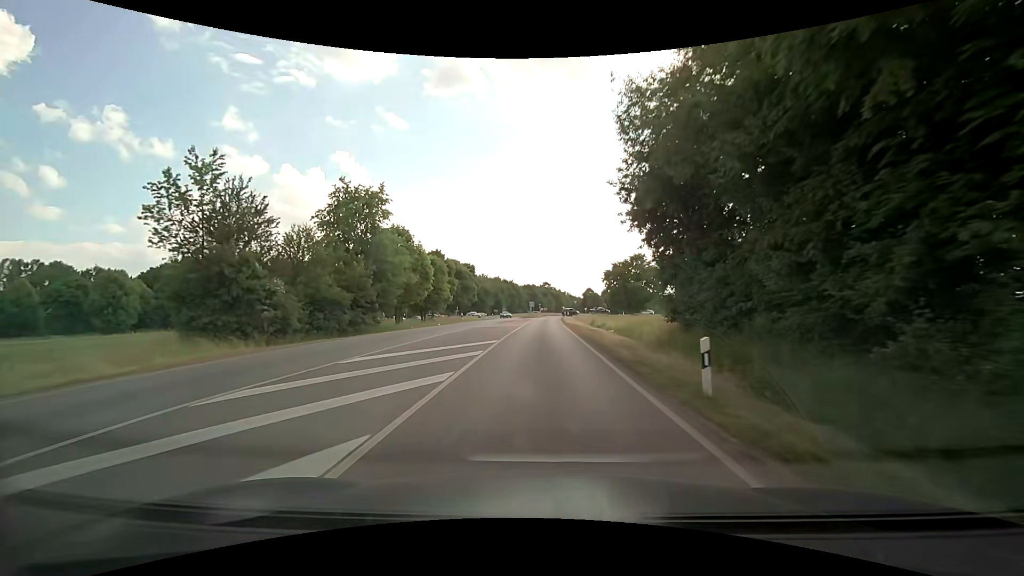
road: secondary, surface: asphalt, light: Day
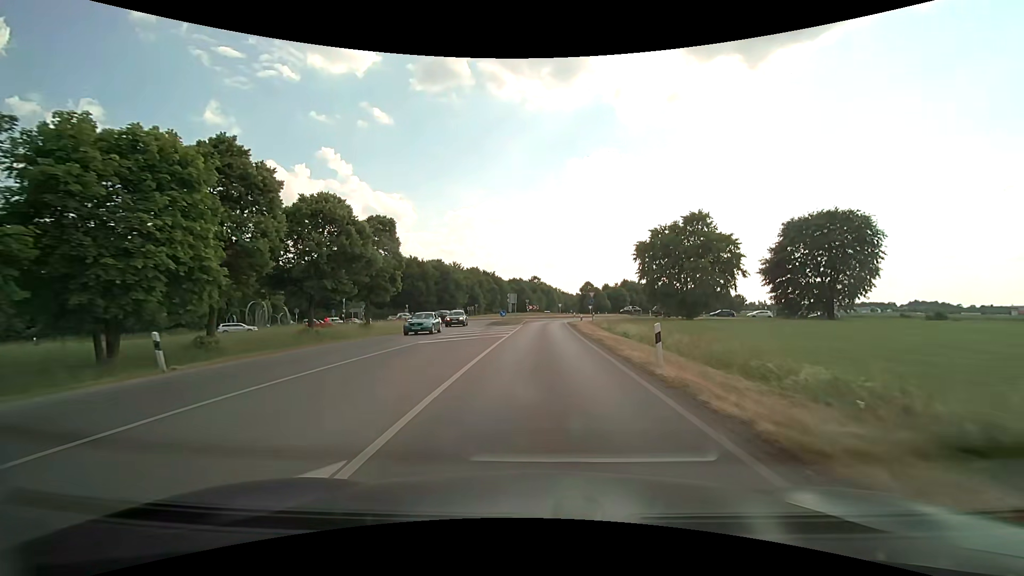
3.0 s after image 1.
(+0.4, +45.4) m; +2°
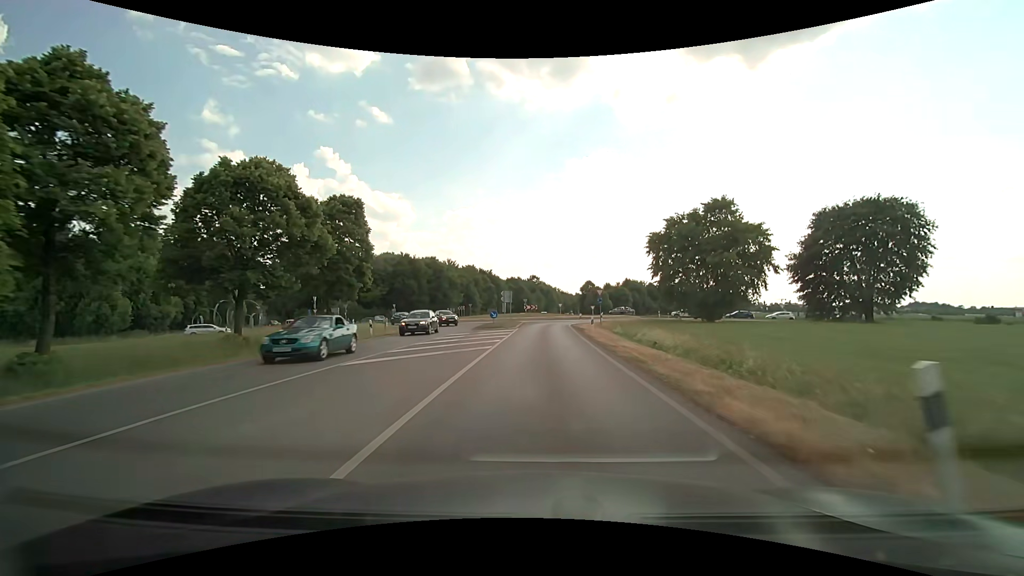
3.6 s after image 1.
(0.0, +8.0) m; 0°
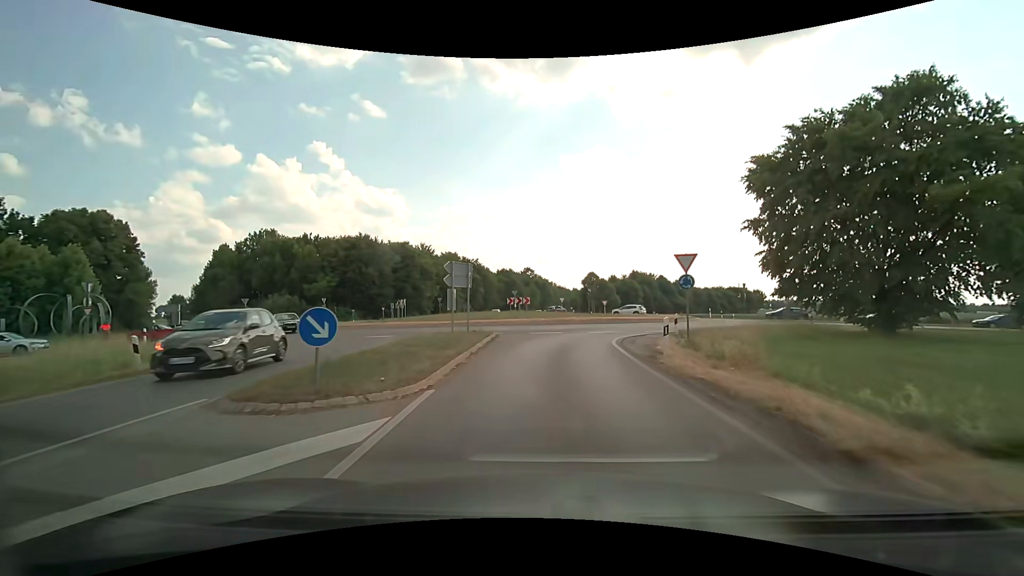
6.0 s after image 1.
(+0.1, +27.8) m; 0°
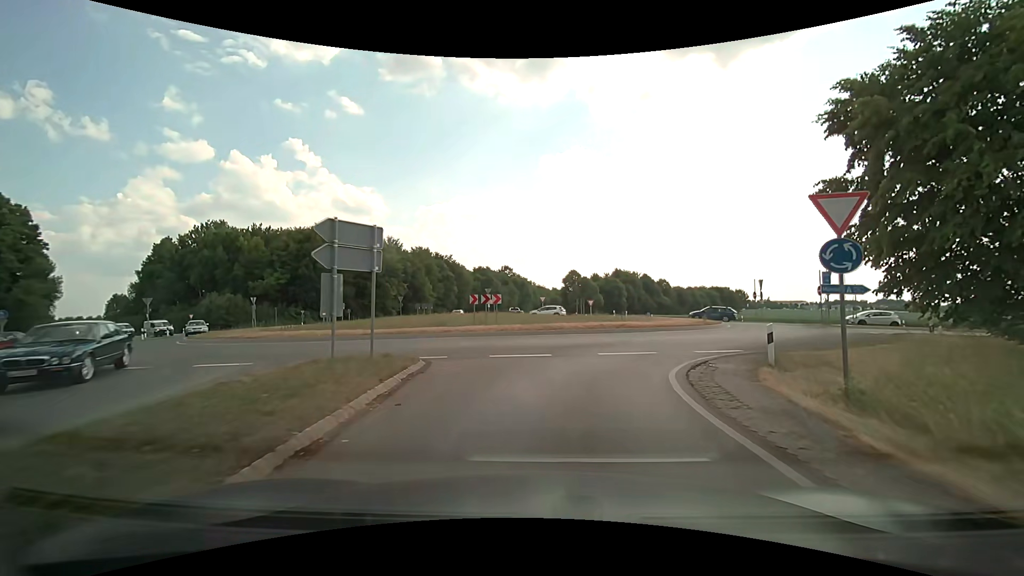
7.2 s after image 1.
(+0.2, +10.3) m; +2°
